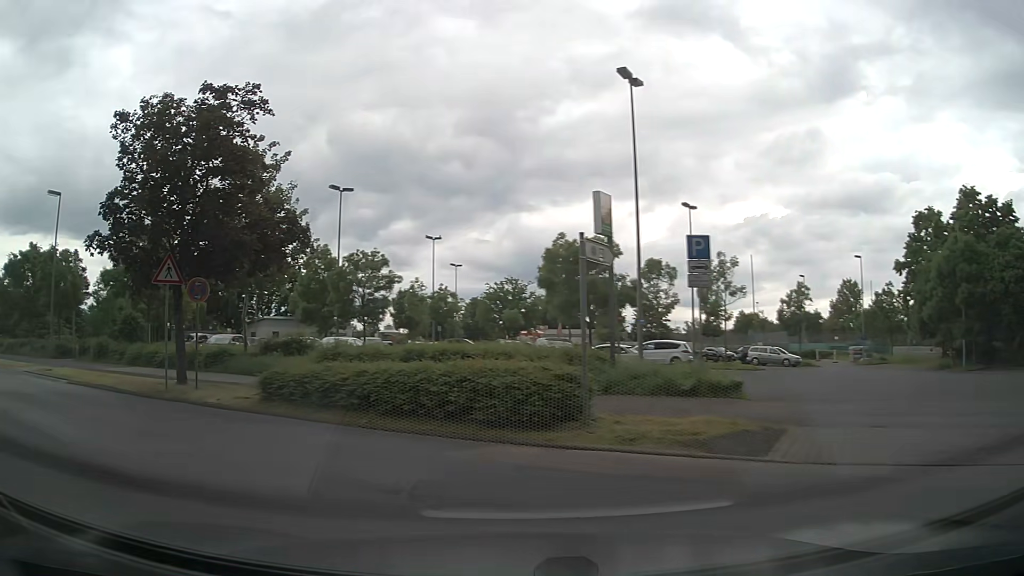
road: residential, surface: asphalt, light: Day
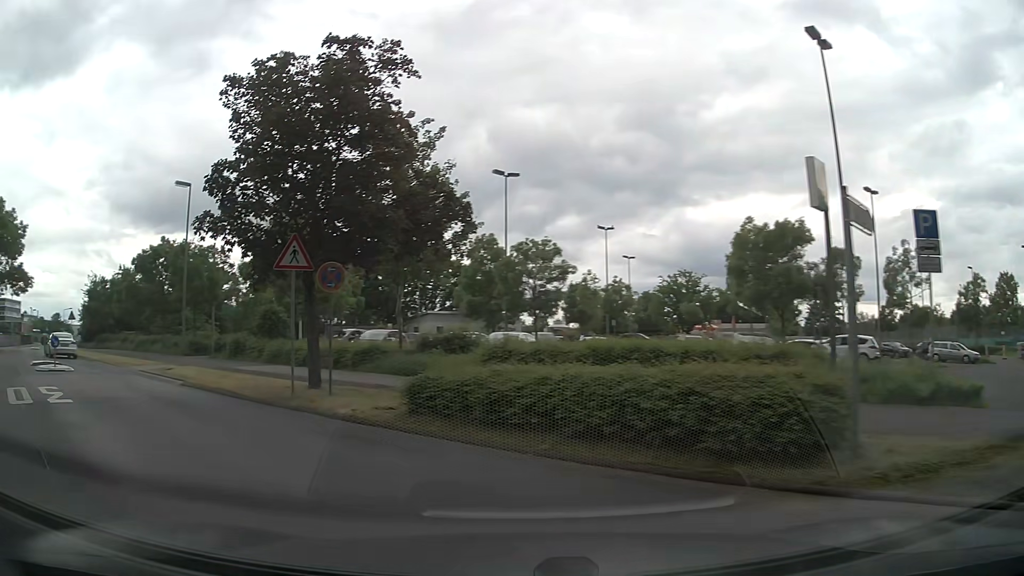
(-0.4, +3.0) m; -16°
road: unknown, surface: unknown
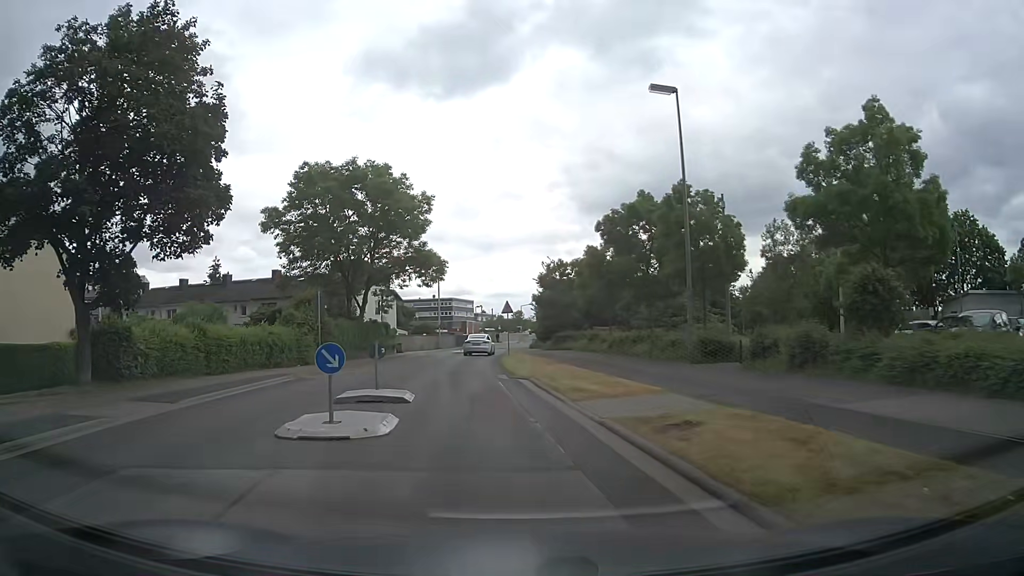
(-7.2, +14.8) m; -42°
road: residential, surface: asphalt
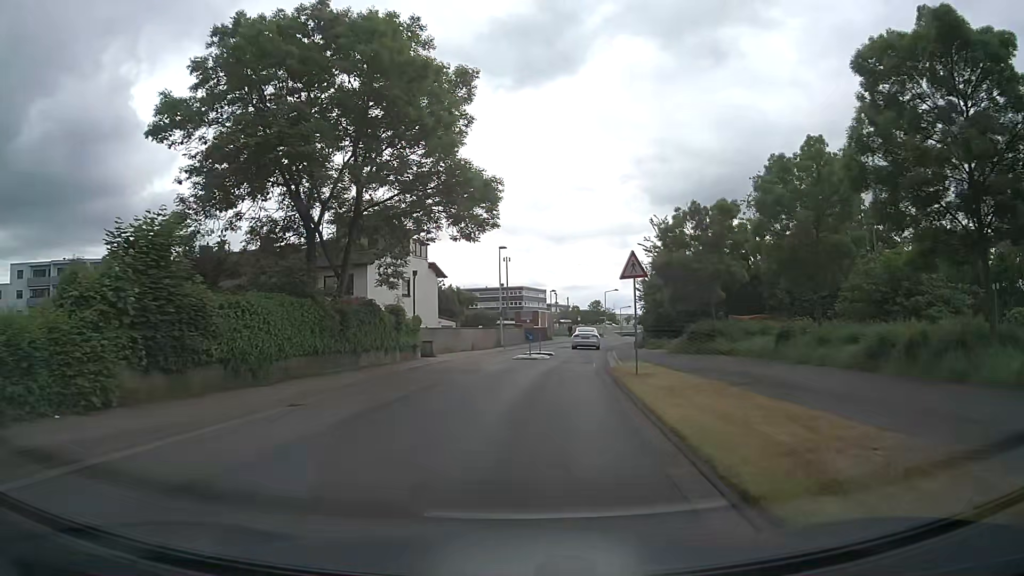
(-1.2, +22.5) m; -5°
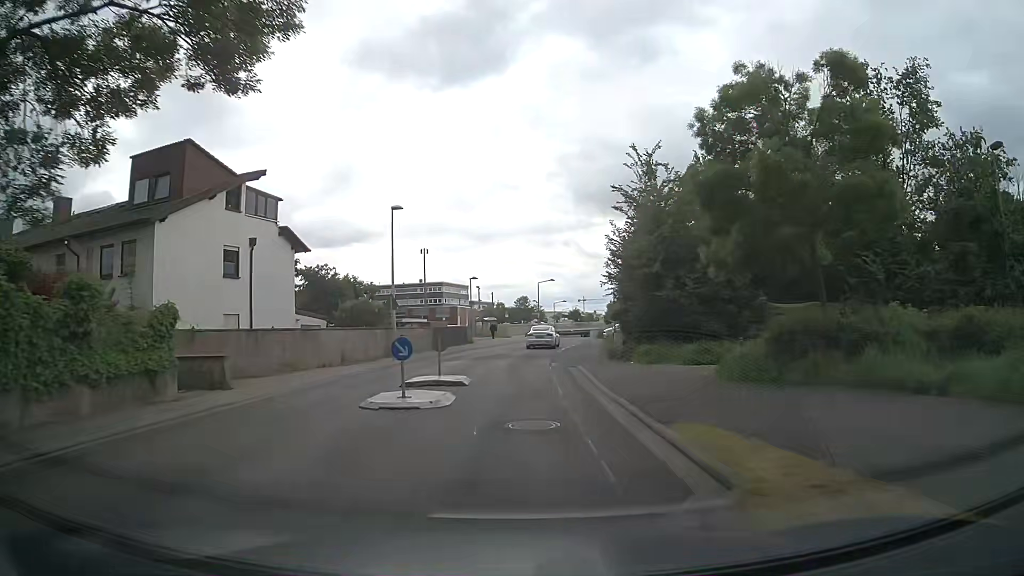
(+1.1, +18.3) m; +6°
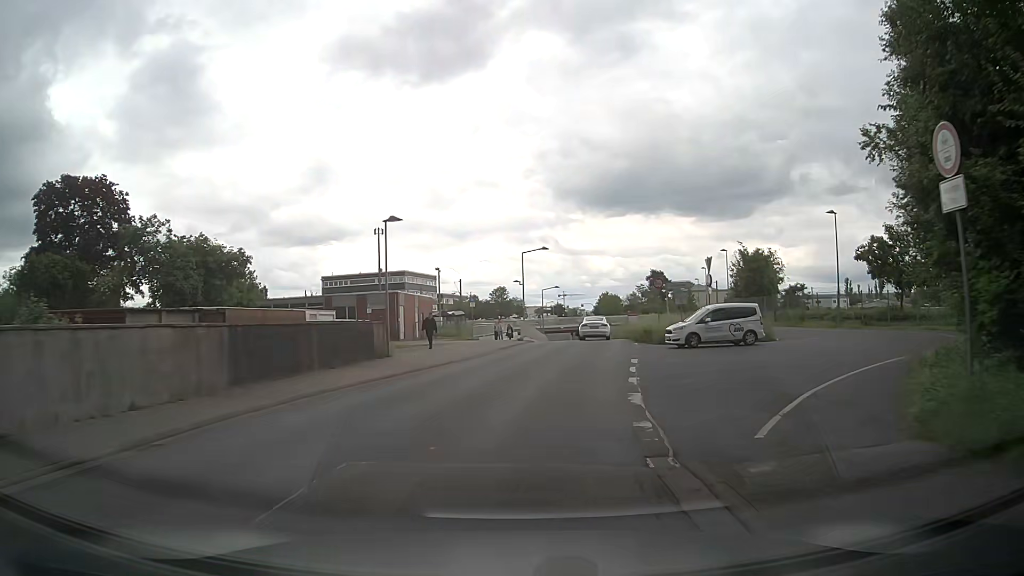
(+0.5, +30.5) m; +3°
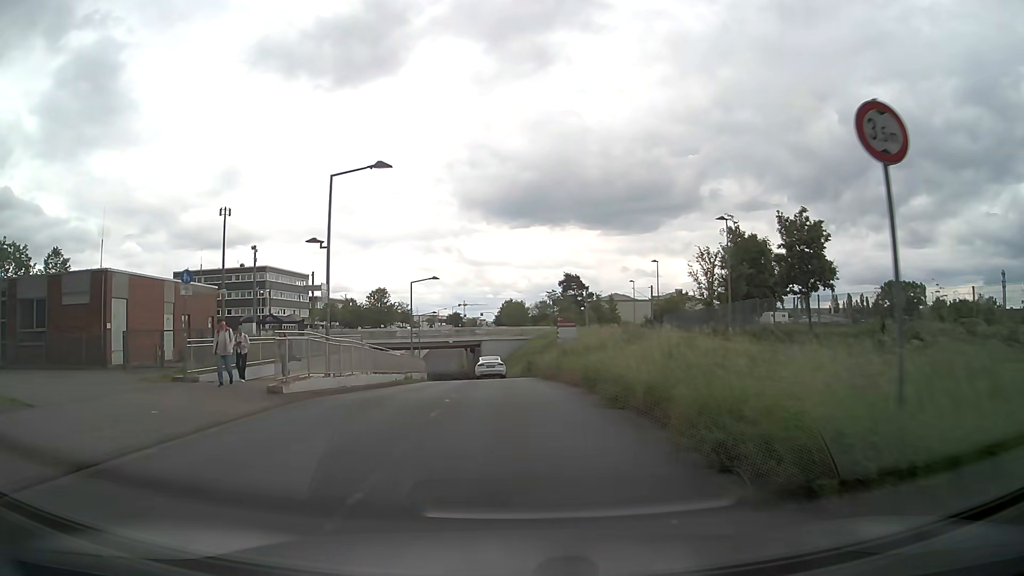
(+2.9, +30.6) m; +8°
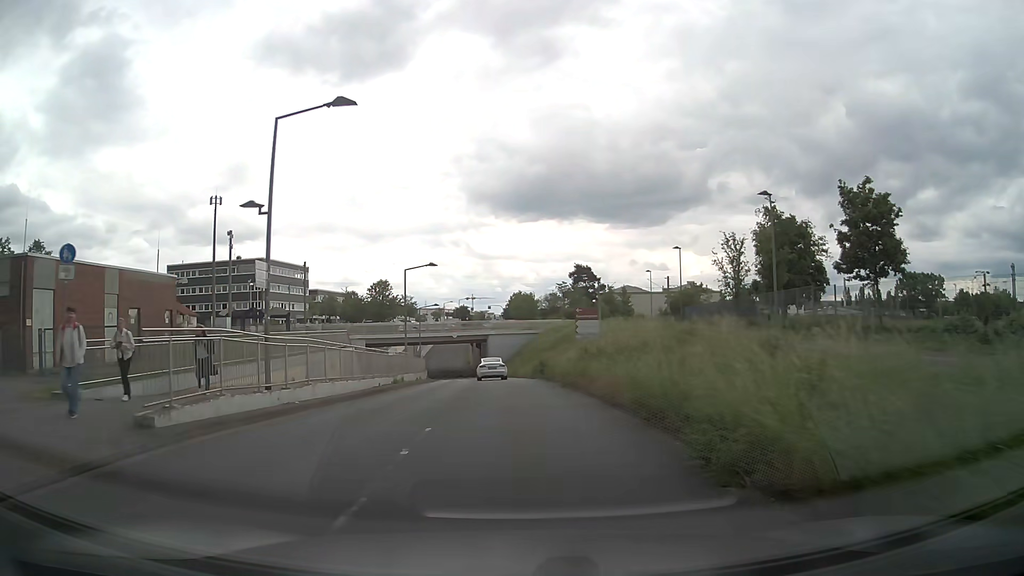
(0.0, +6.3) m; 0°
(0, +10) (0, +20) (-1, +30) (-2, +40) (-2, +50) (-4, +60) (-5, +70) (-7, +80) (-8, +89) (-10, +99) m
